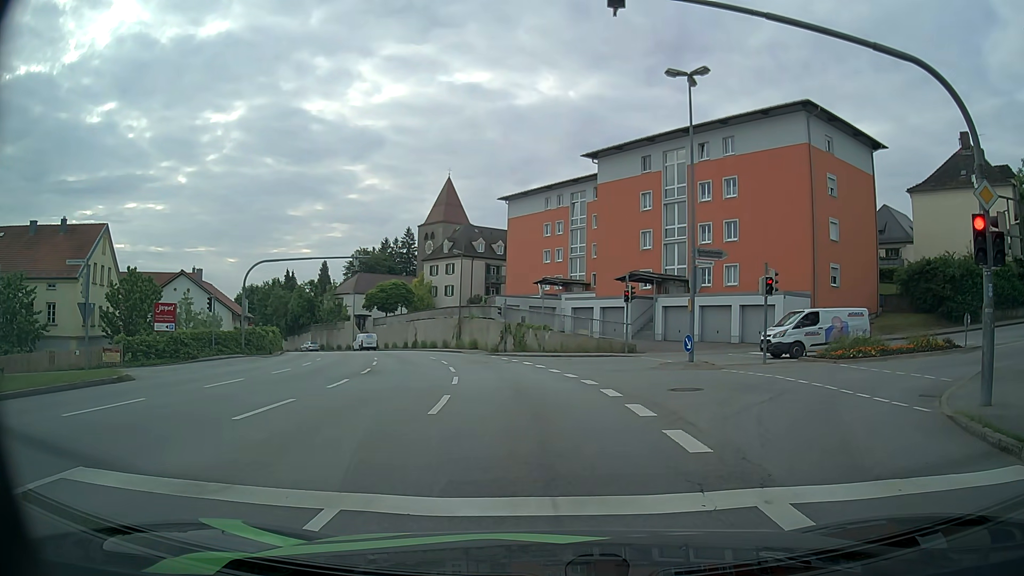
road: tertiary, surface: asphalt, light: Day
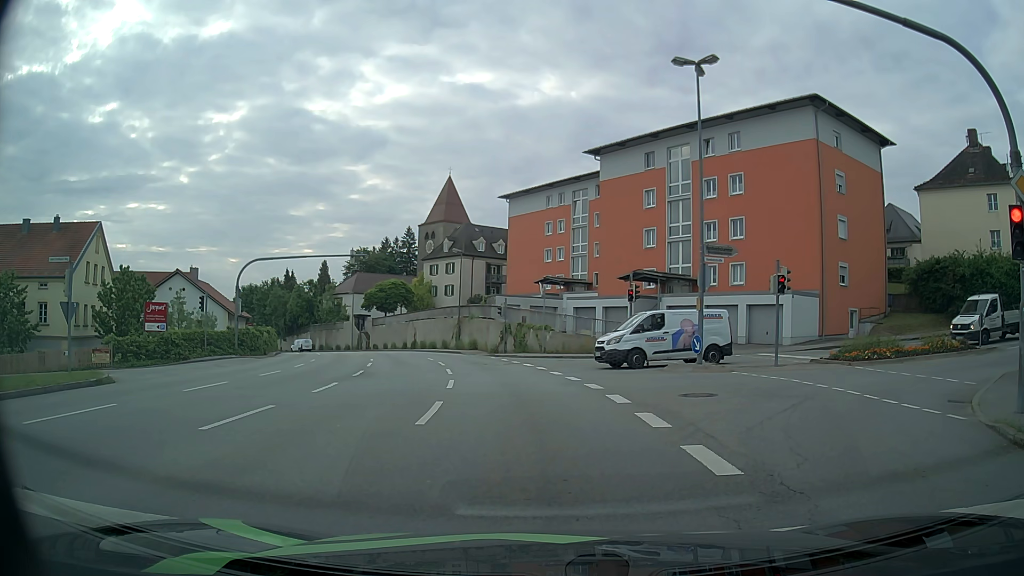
(0.0, +1.1) m; 0°
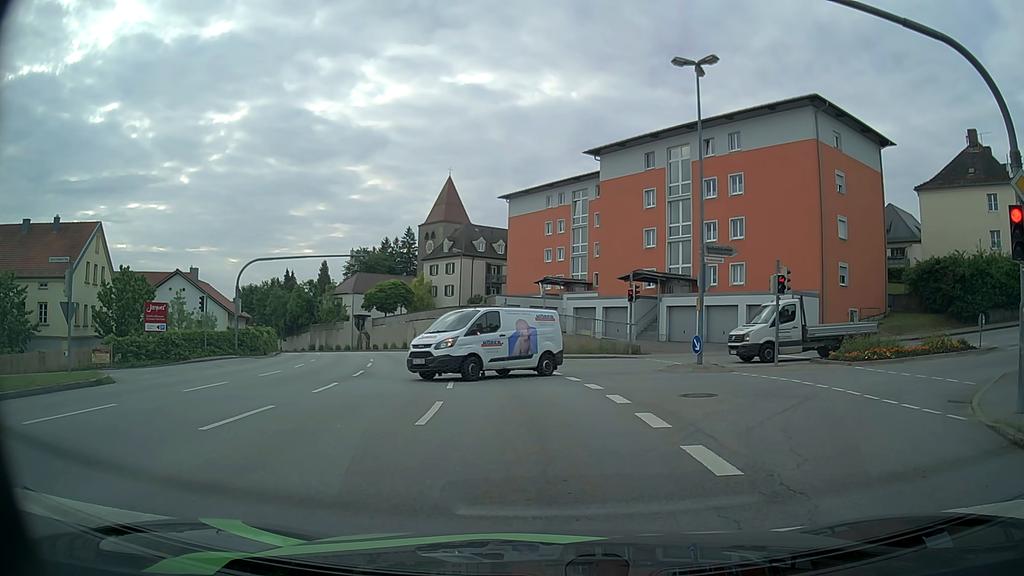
(0.0, +0.1) m; 0°
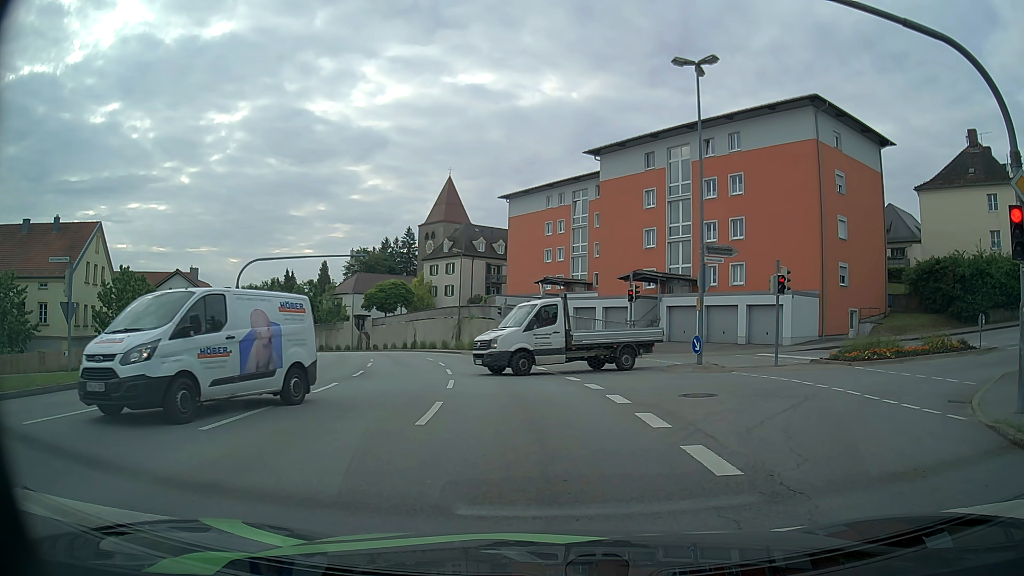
(0.0, 0.0) m; 0°
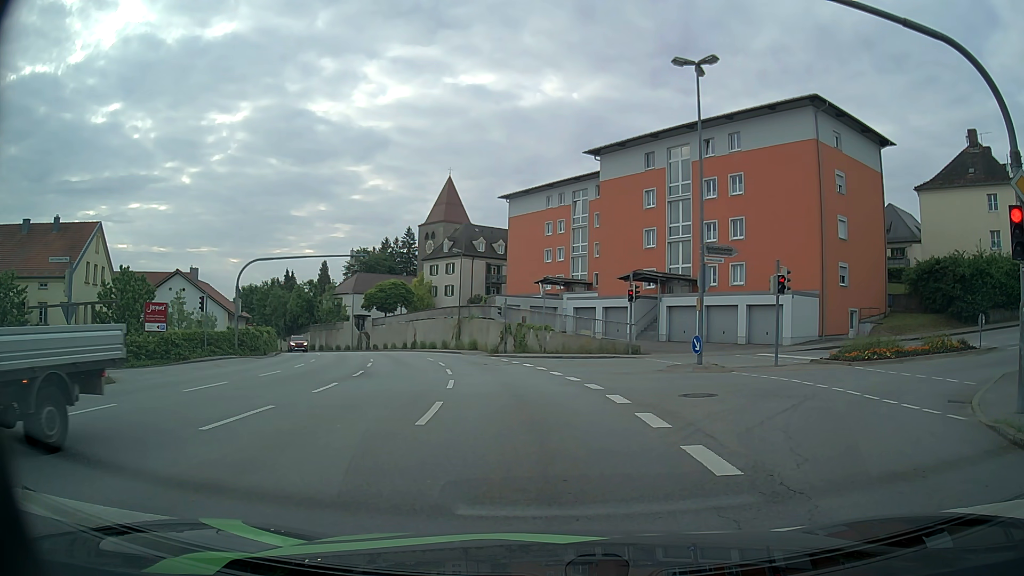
(0.0, 0.0) m; 0°
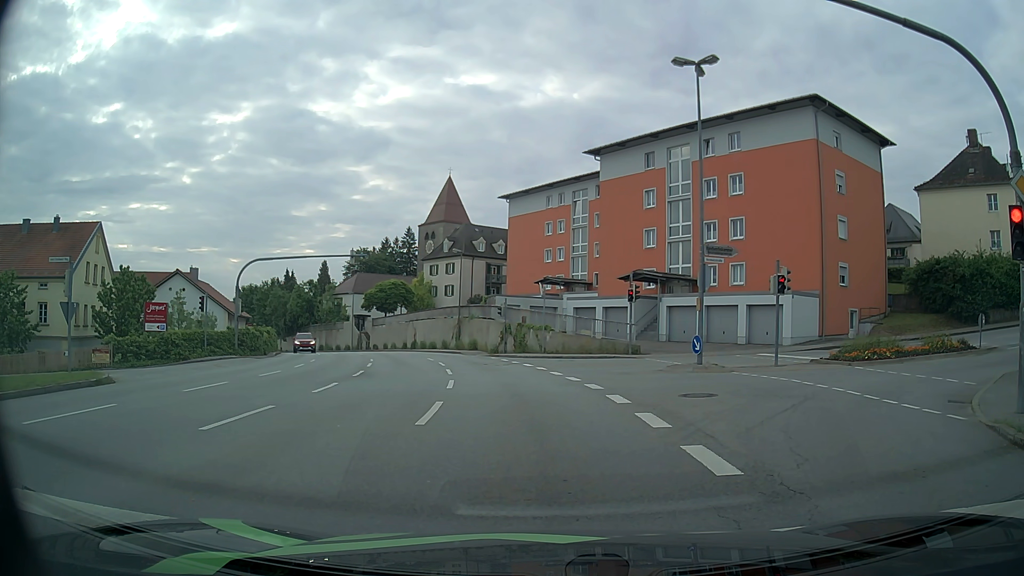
(0.0, 0.0) m; 0°
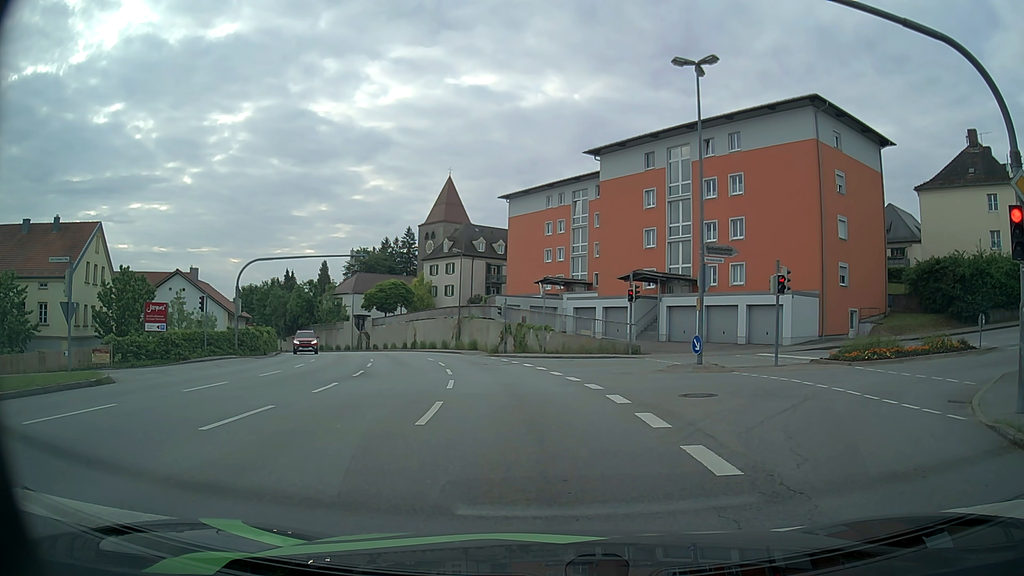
(0.0, 0.0) m; 0°
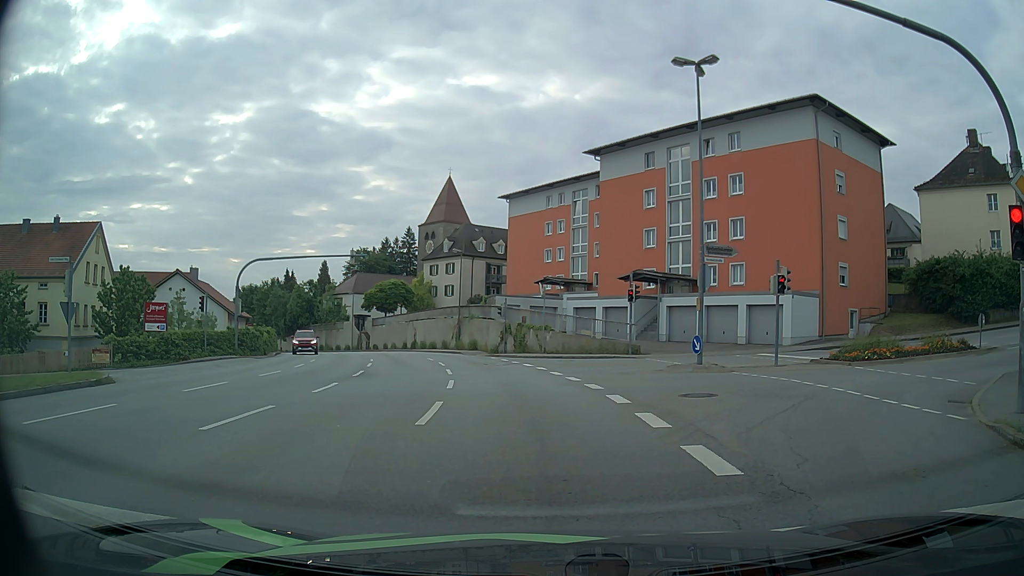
(0.0, 0.0) m; 0°
(0, +10) (0, +20) (-2, +30) (-4, +40) (-7, +49) (-10, +59) (-14, +68) (-18, +77) (-23, +86) (-29, +94) m
